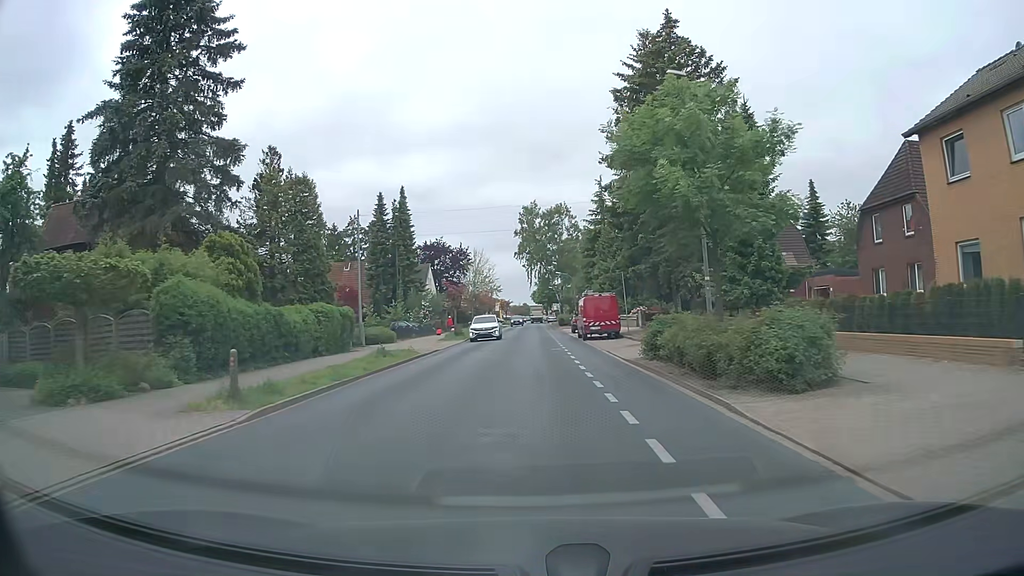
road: tertiary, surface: asphalt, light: Day
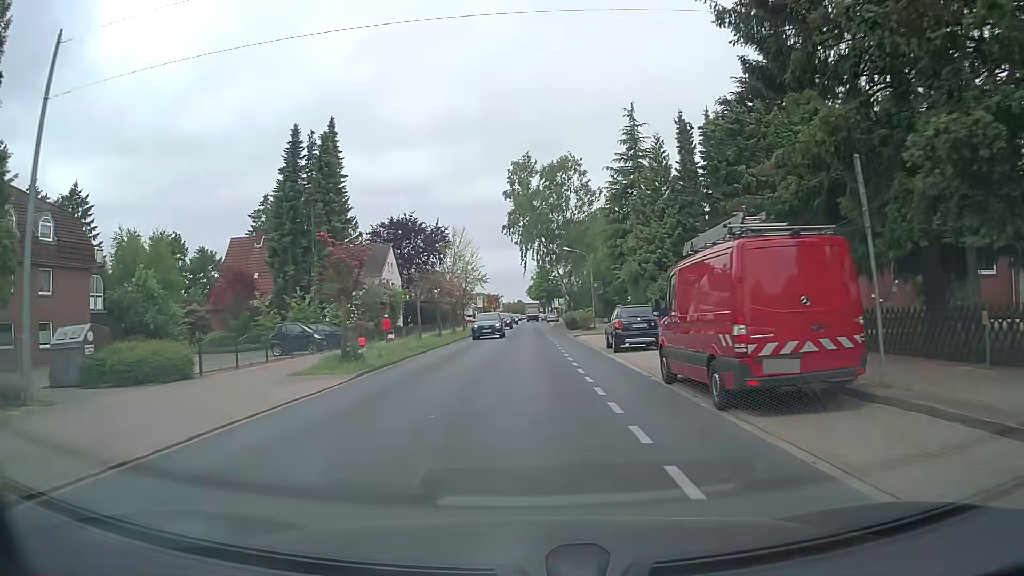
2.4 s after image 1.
(-0.1, +26.9) m; 0°
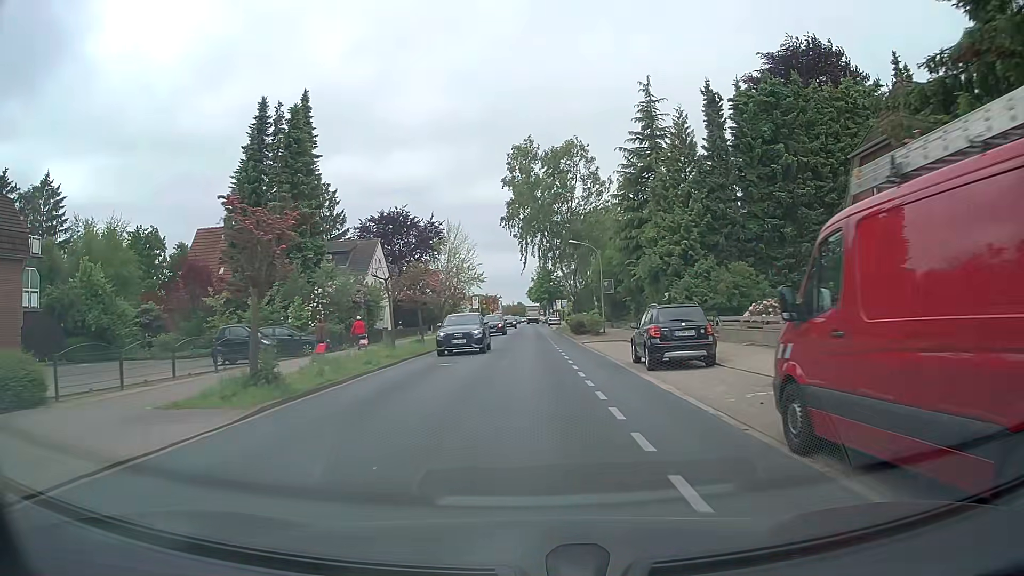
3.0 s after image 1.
(0.0, +6.7) m; 0°
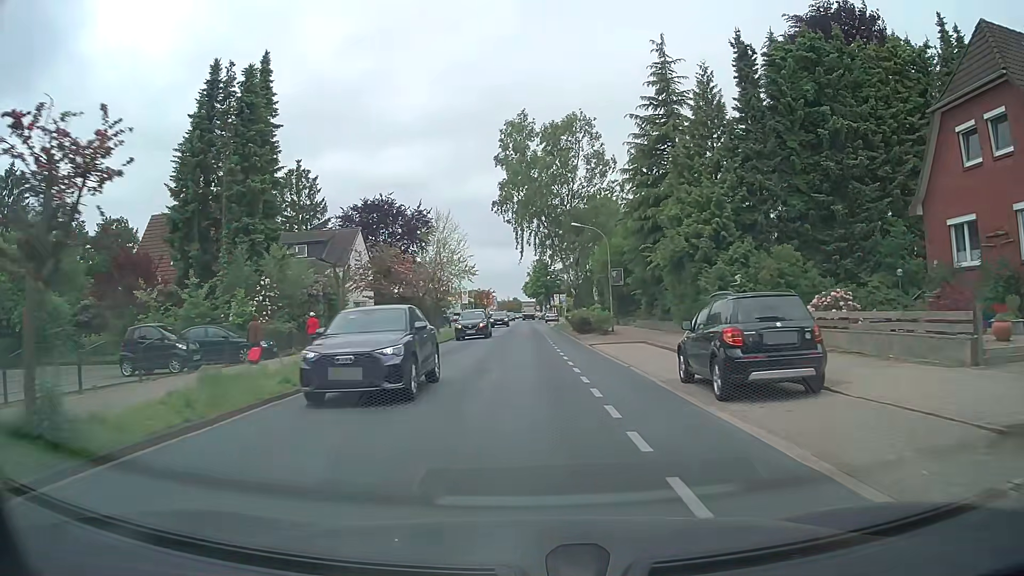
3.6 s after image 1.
(+0.1, +6.7) m; +1°
